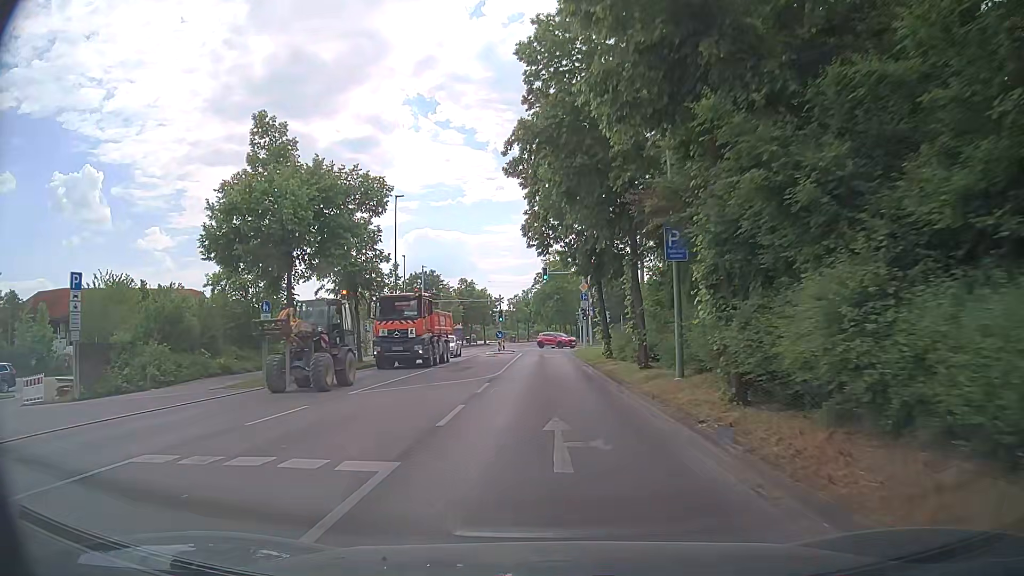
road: tertiary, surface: asphalt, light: Day
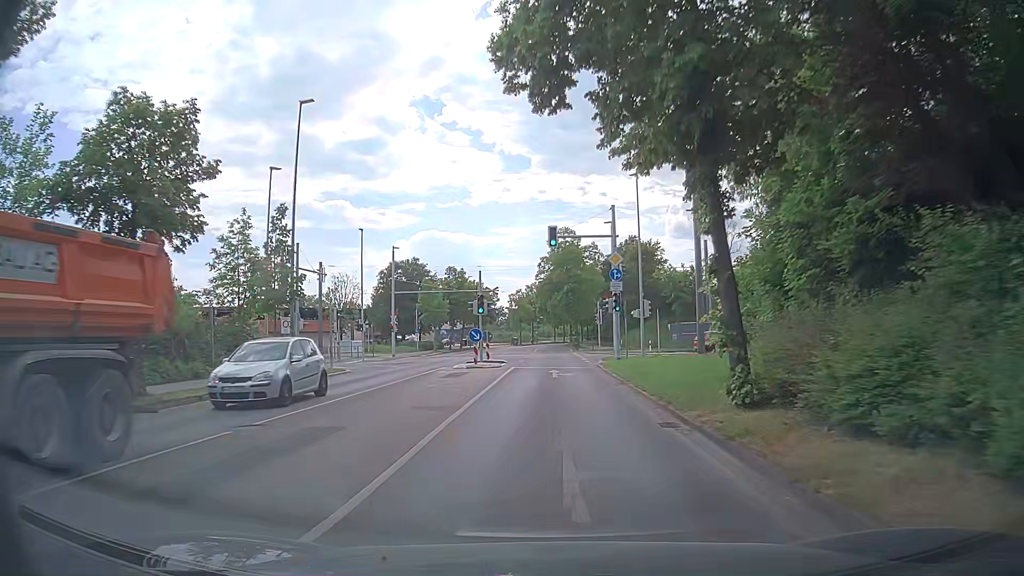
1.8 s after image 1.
(+0.1, +19.8) m; -1°
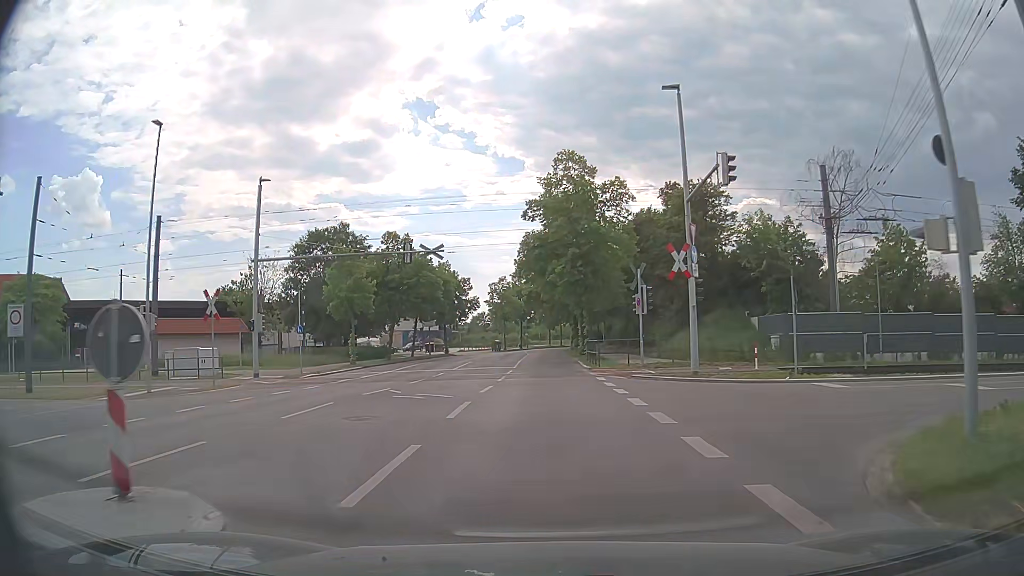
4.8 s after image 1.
(+1.0, +30.6) m; +2°
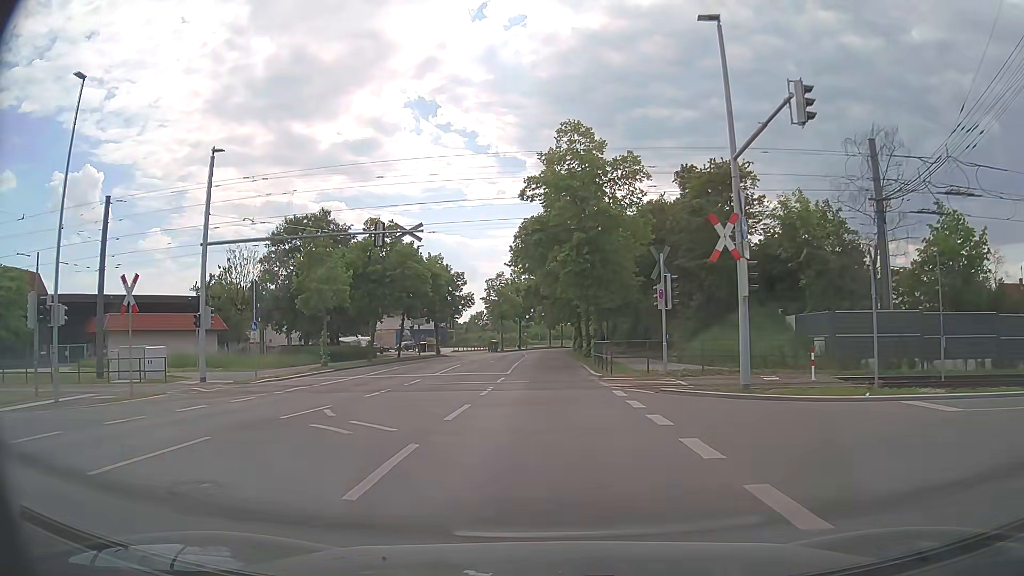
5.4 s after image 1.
(0.0, +6.0) m; 0°
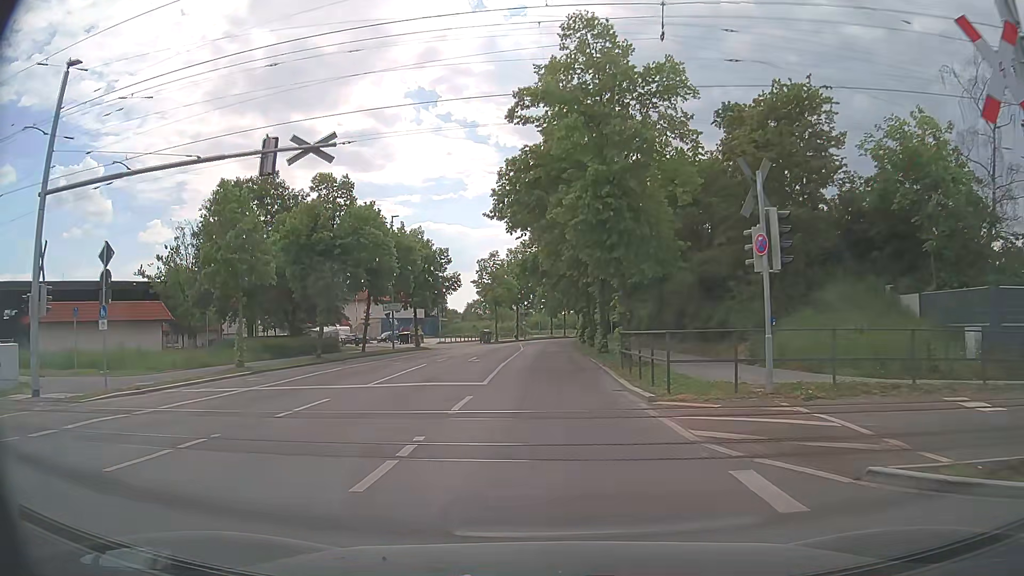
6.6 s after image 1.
(0.0, +11.7) m; -1°
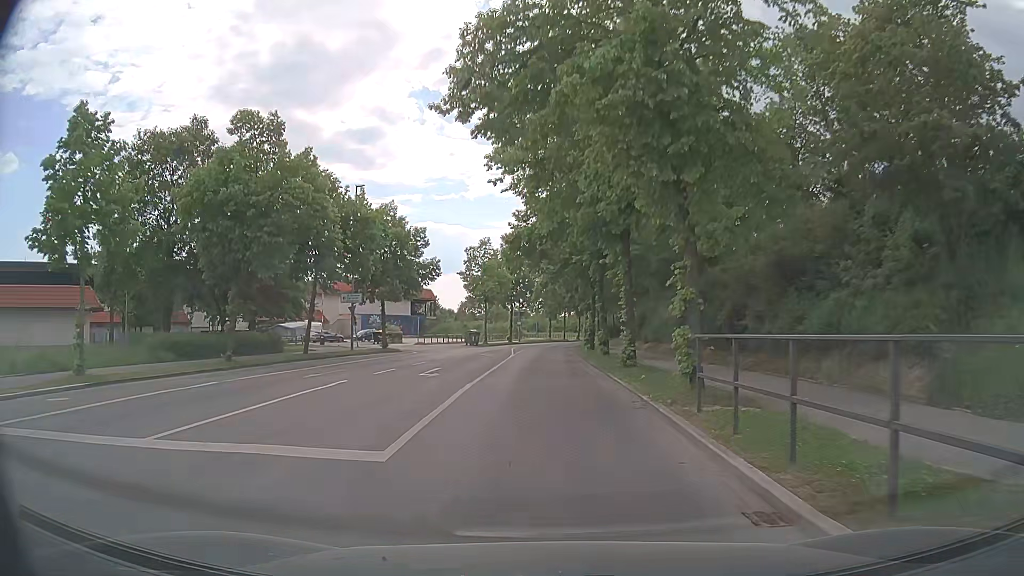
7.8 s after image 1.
(+0.1, +11.2) m; 0°
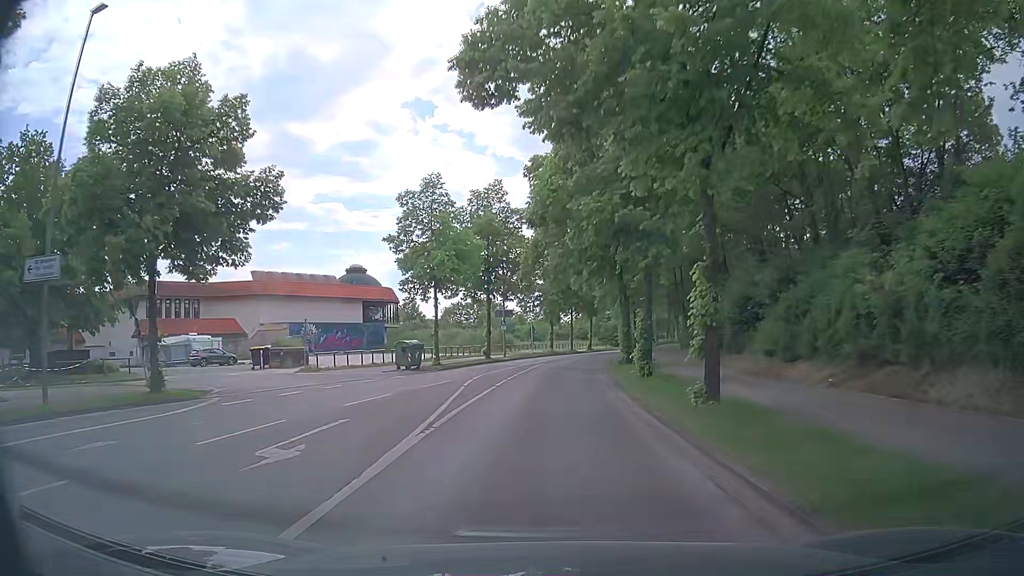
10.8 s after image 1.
(+0.3, +29.4) m; +2°
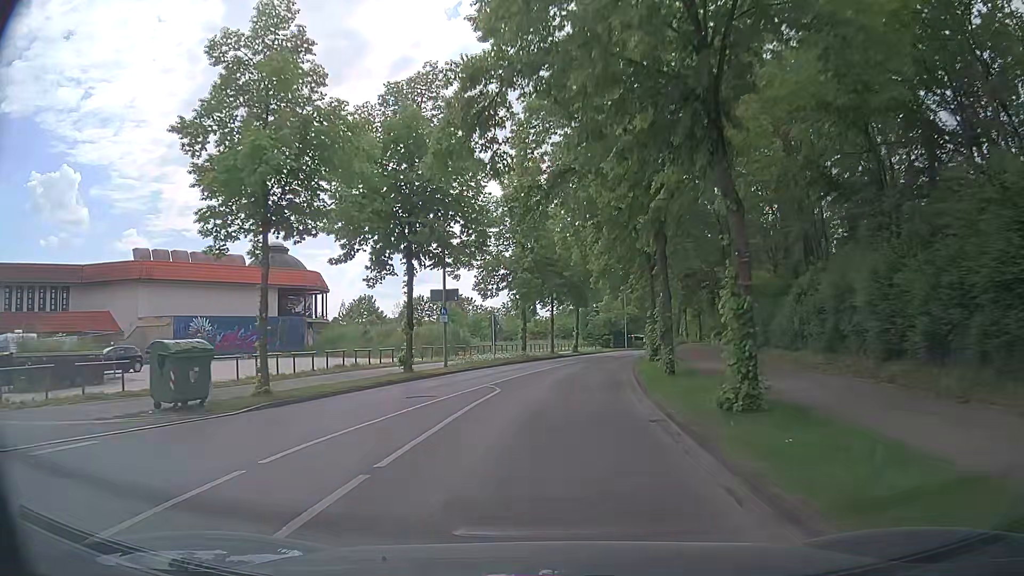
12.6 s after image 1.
(-0.1, +20.5) m; +1°
(0, +10) (+1, +20) (+2, +30) (+3, +40) (+6, +50) (+8, +59) (+11, +69) (+15, +78) (+19, +87) (+23, +96) m
